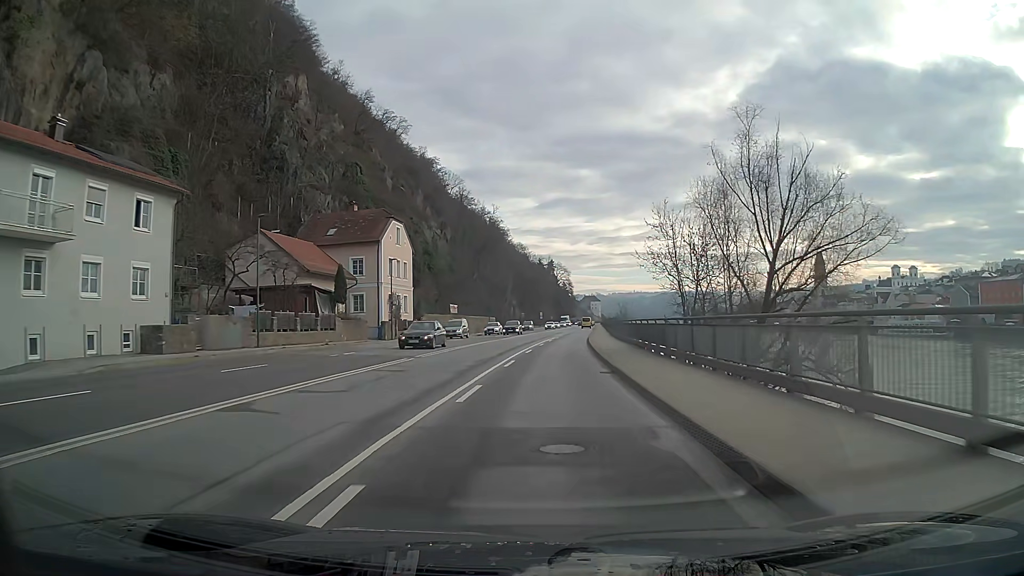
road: primary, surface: asphalt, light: Day
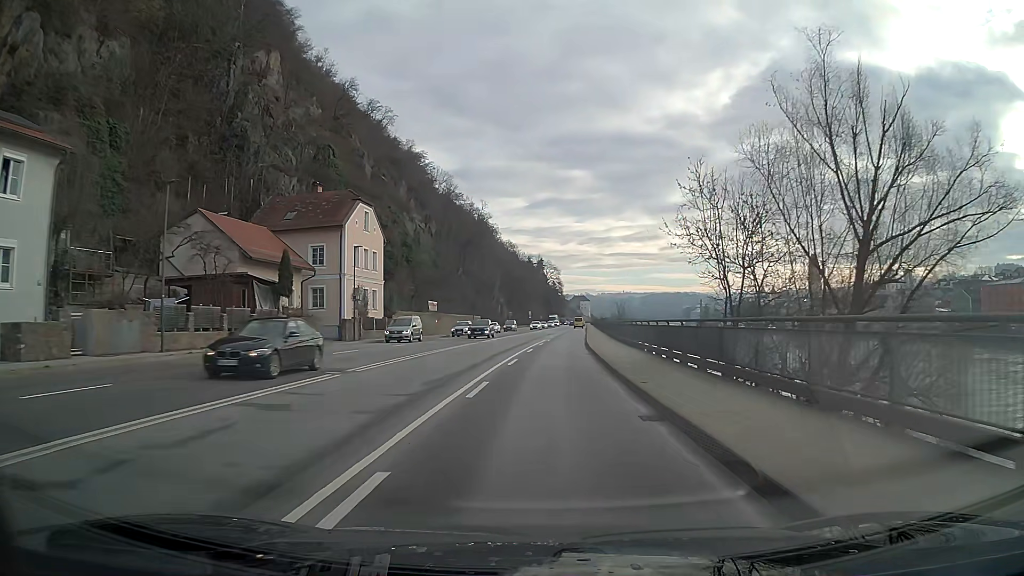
(+0.1, +8.3) m; +1°
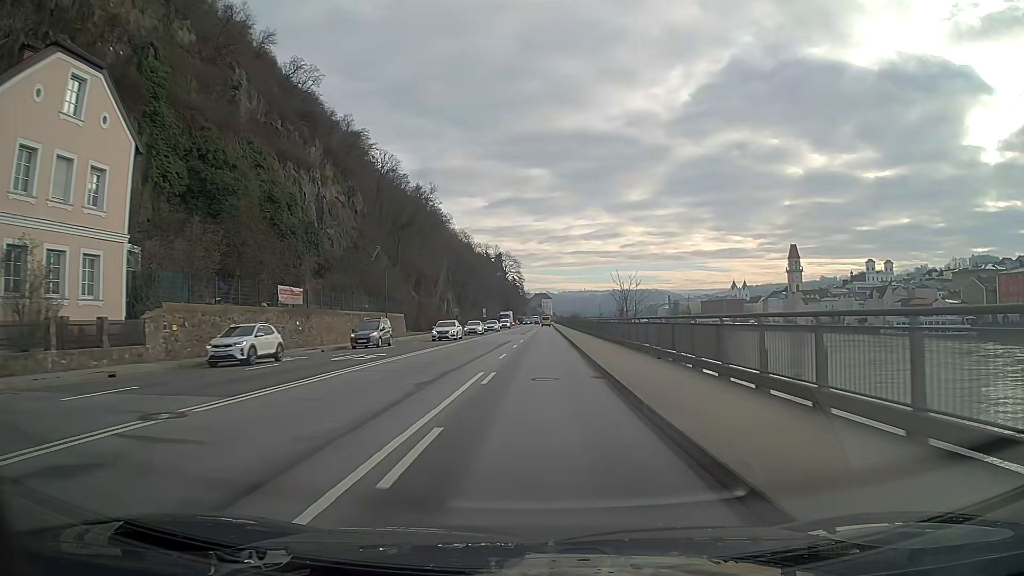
(+1.0, +33.5) m; +3°
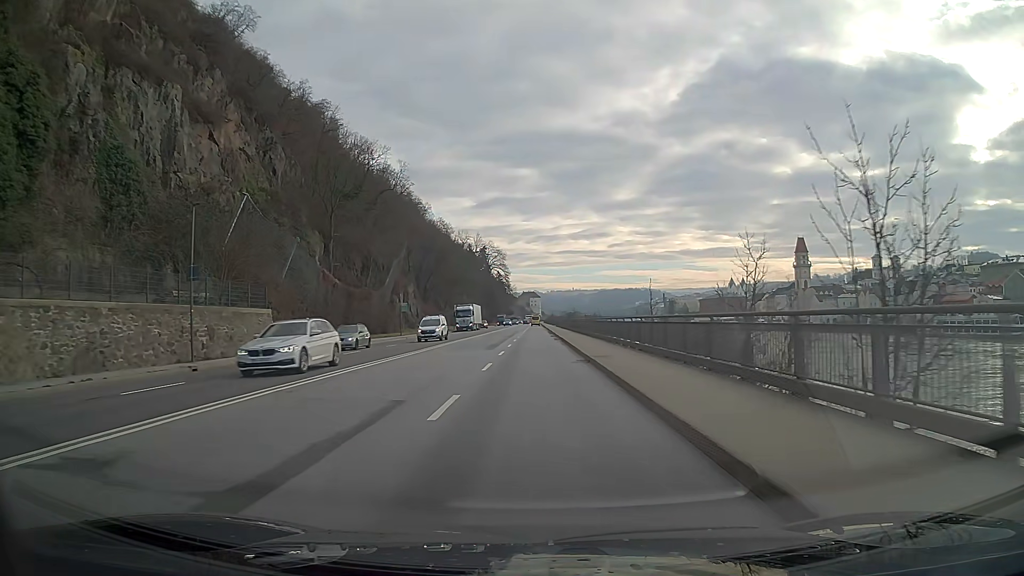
(+0.3, +33.8) m; +1°
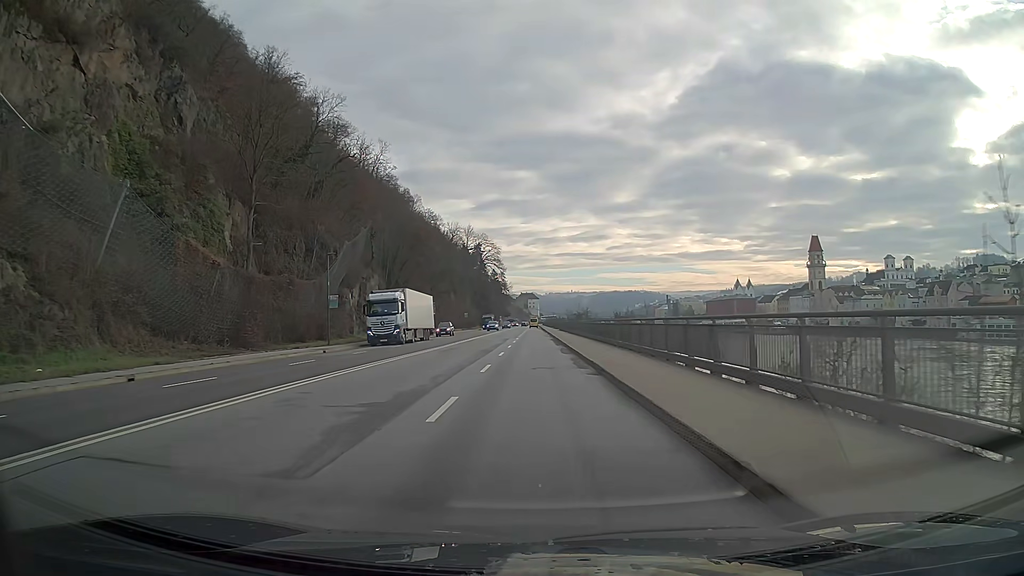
(+0.1, +25.2) m; 0°
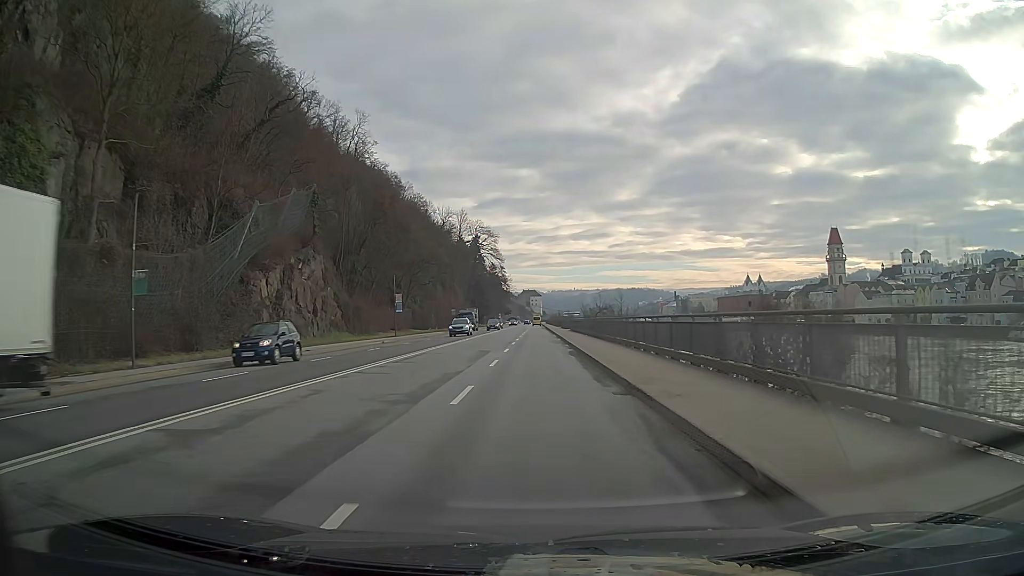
(-0.1, +25.1) m; 0°
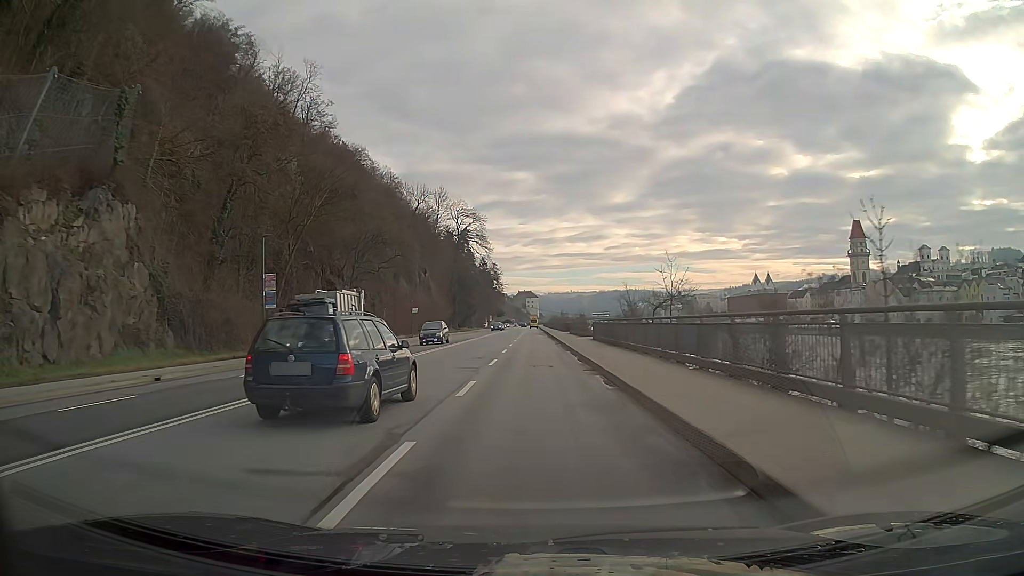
(+0.1, +33.6) m; 0°
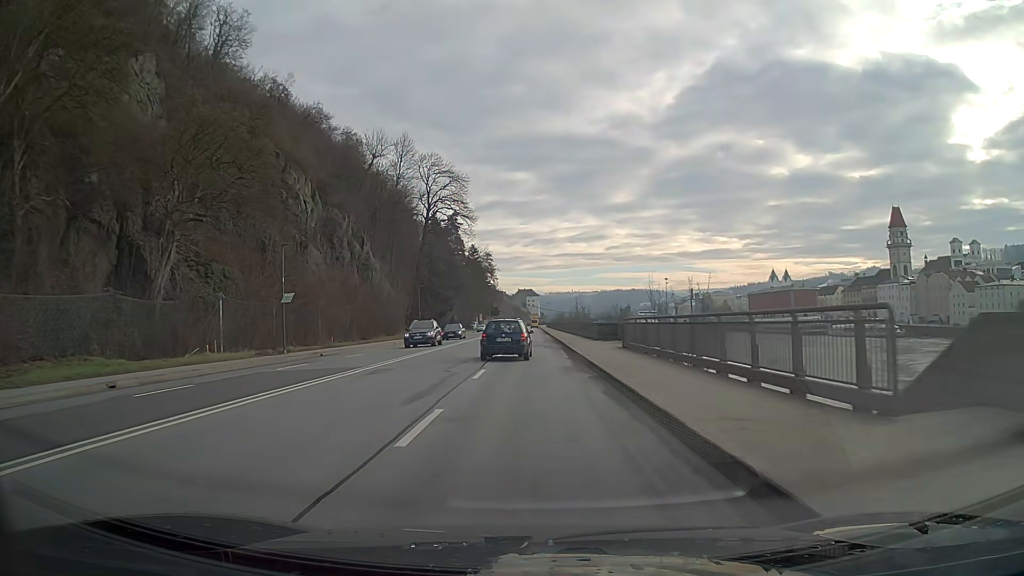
(0.0, +42.2) m; 0°
